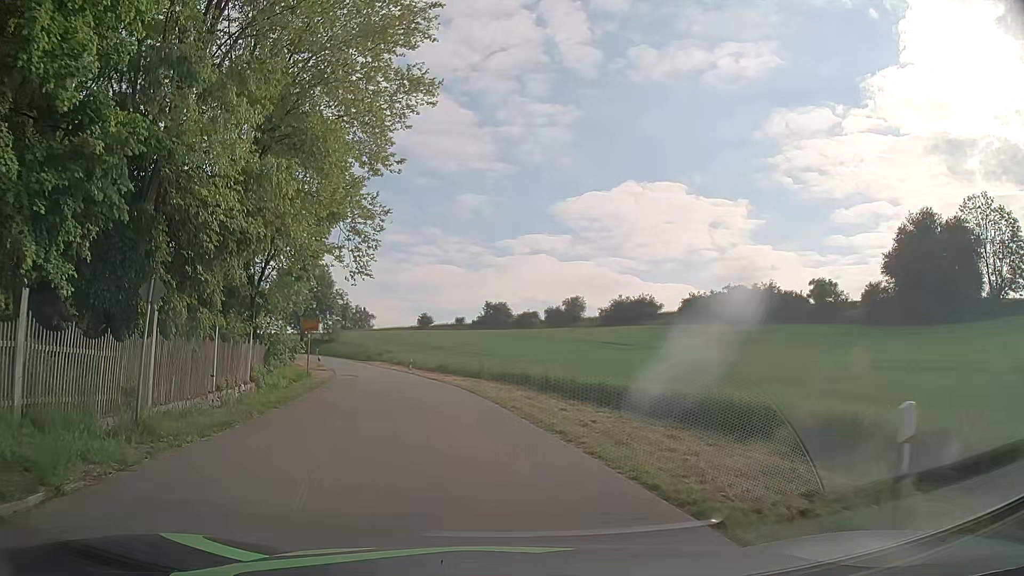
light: Day
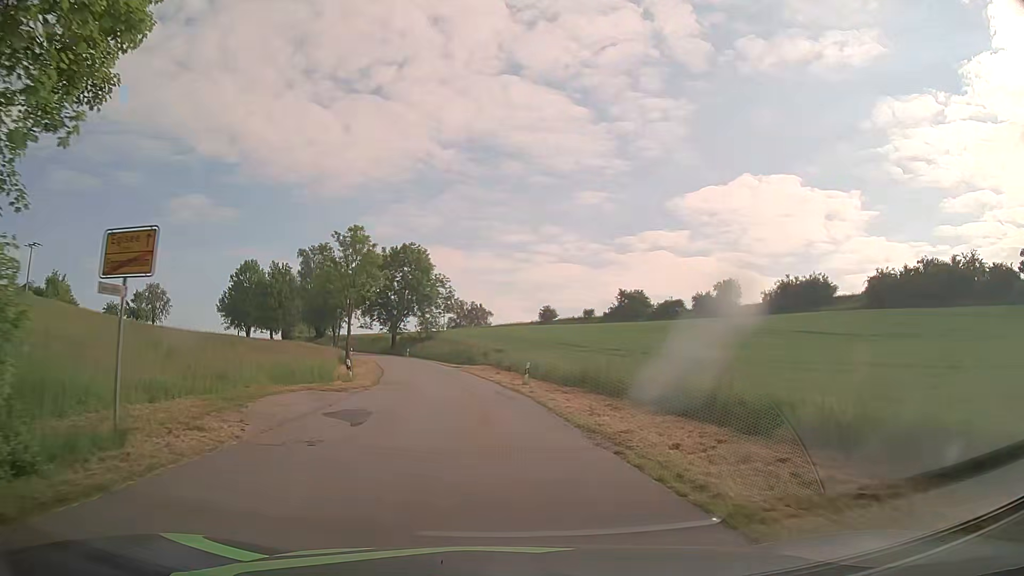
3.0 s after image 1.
(-3.0, +26.3) m; -10°
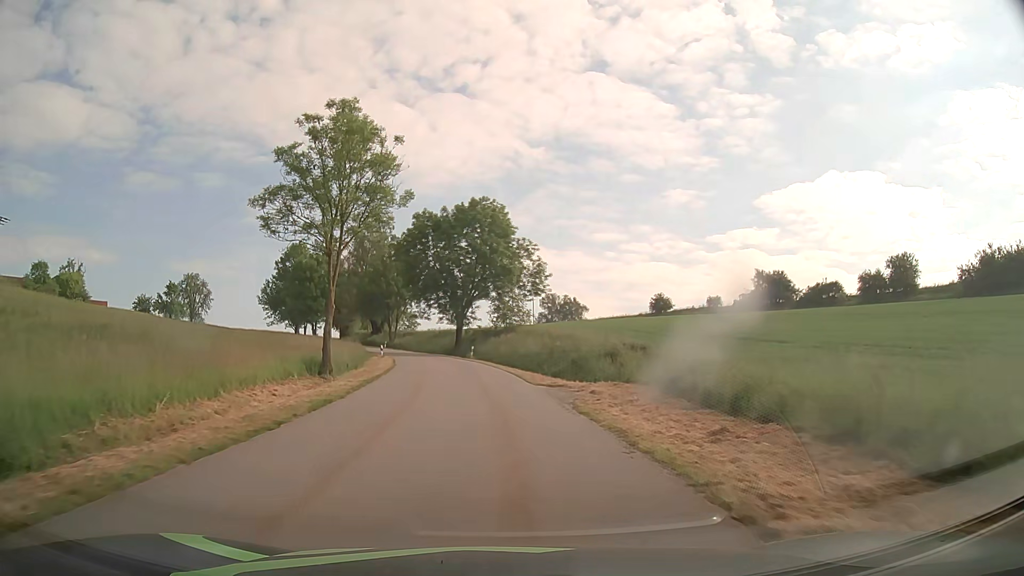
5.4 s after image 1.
(-2.2, +31.7) m; -8°
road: tertiary
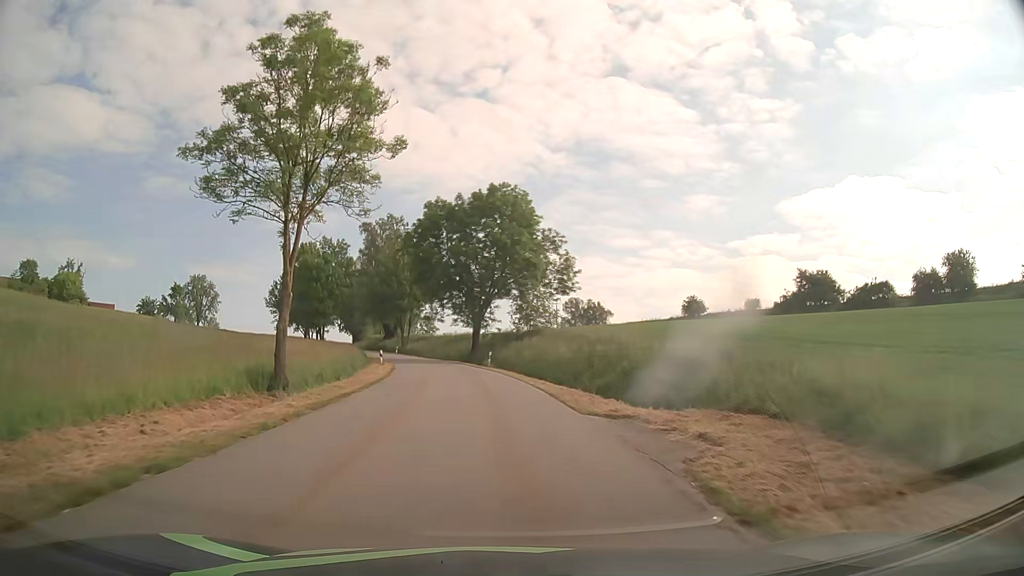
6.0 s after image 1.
(-0.1, +8.9) m; -2°
(0, +10) (-1, +20) (-2, +30) (-3, +40) (-5, +50) (-7, +59) (-9, +69) (-12, +79) (-16, +88) (-19, +97) m
